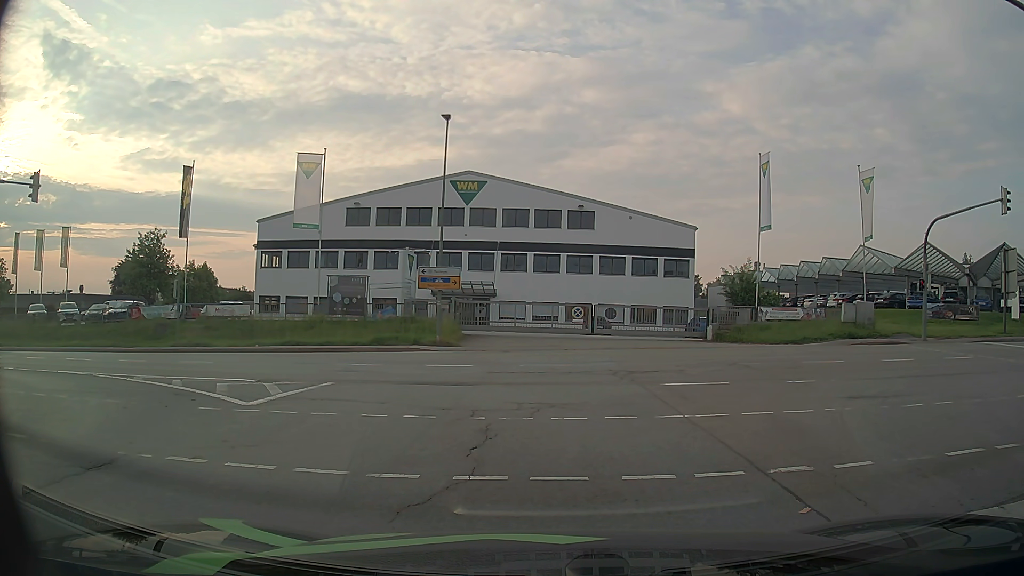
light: Day
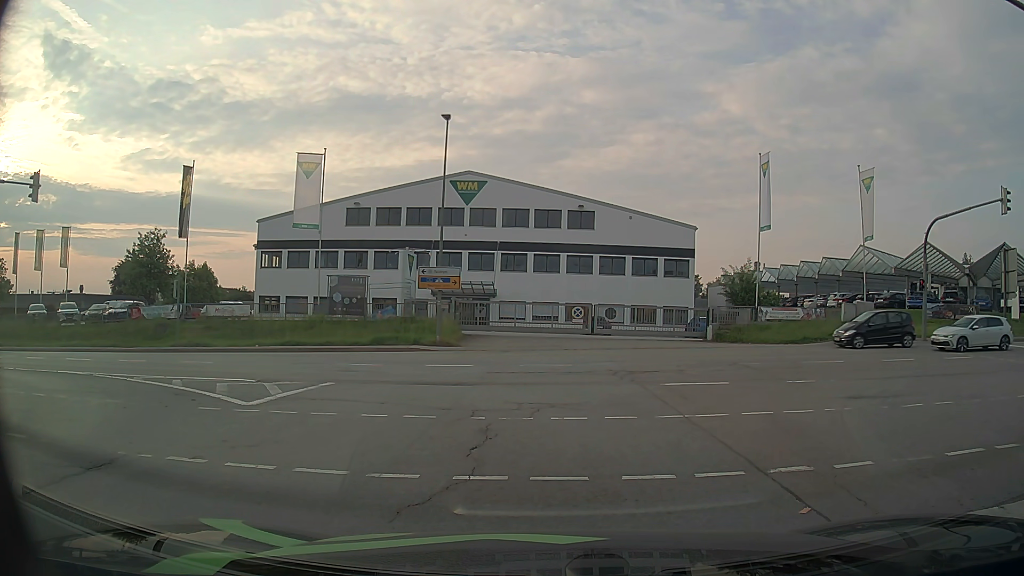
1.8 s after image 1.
(0.0, 0.0) m; 0°
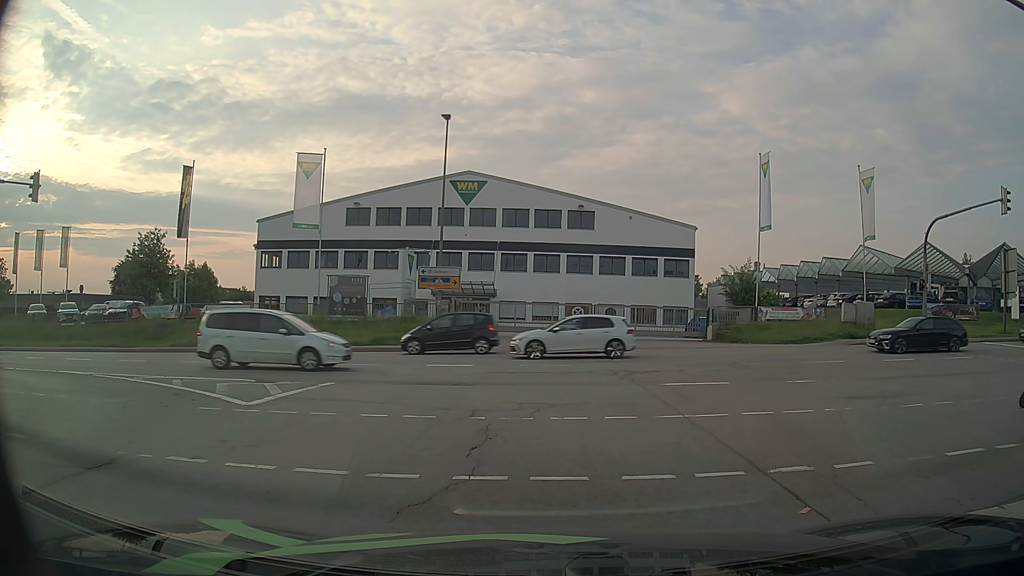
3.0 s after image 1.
(0.0, 0.0) m; 0°
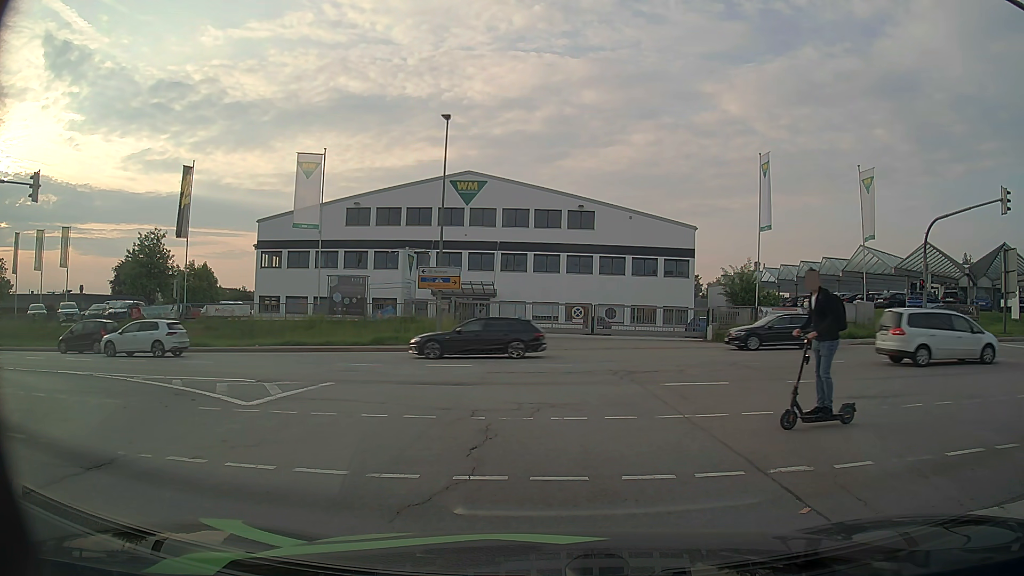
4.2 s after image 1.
(0.0, 0.0) m; 0°
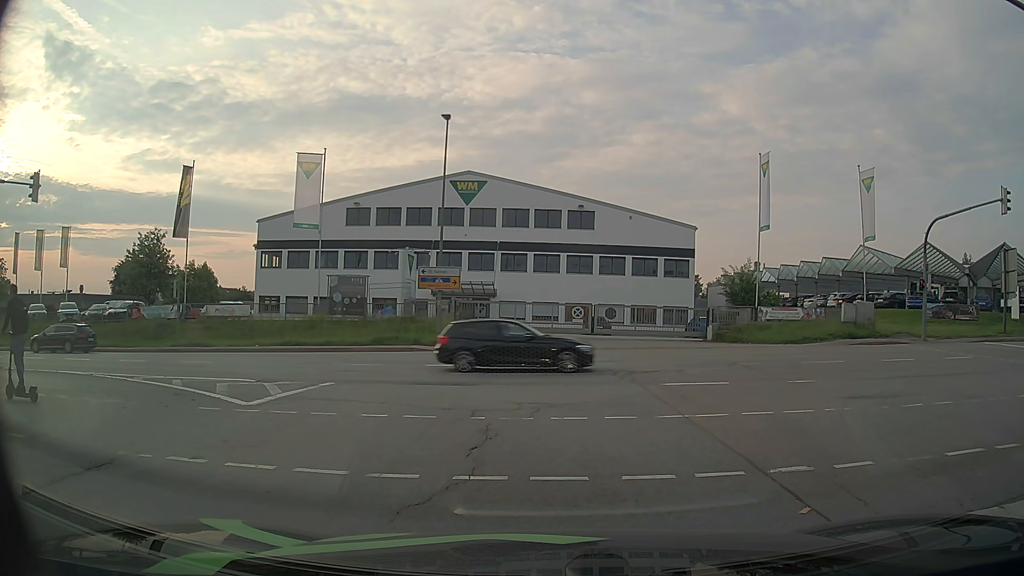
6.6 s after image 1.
(0.0, 0.0) m; 0°
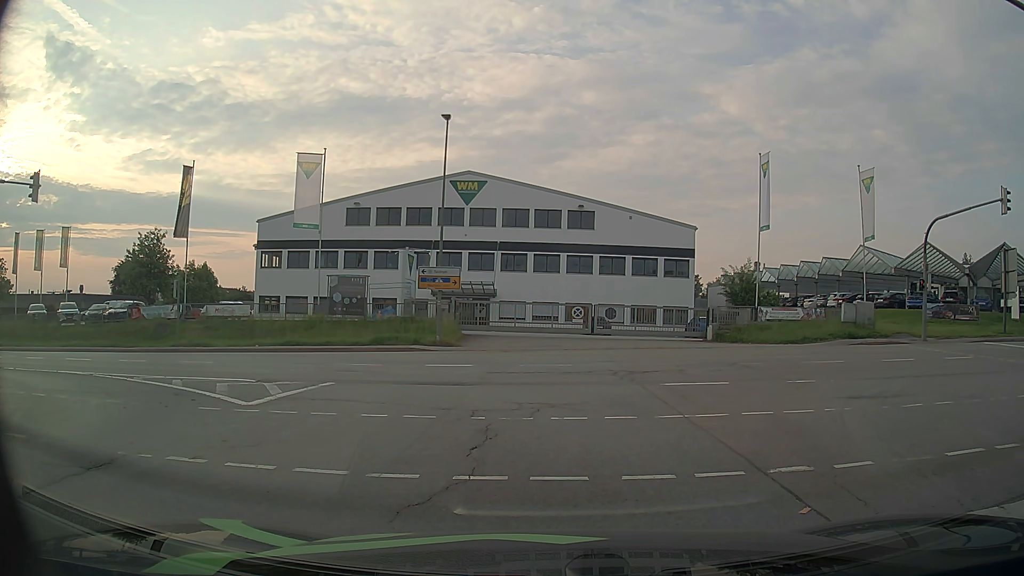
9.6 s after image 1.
(0.0, 0.0) m; 0°
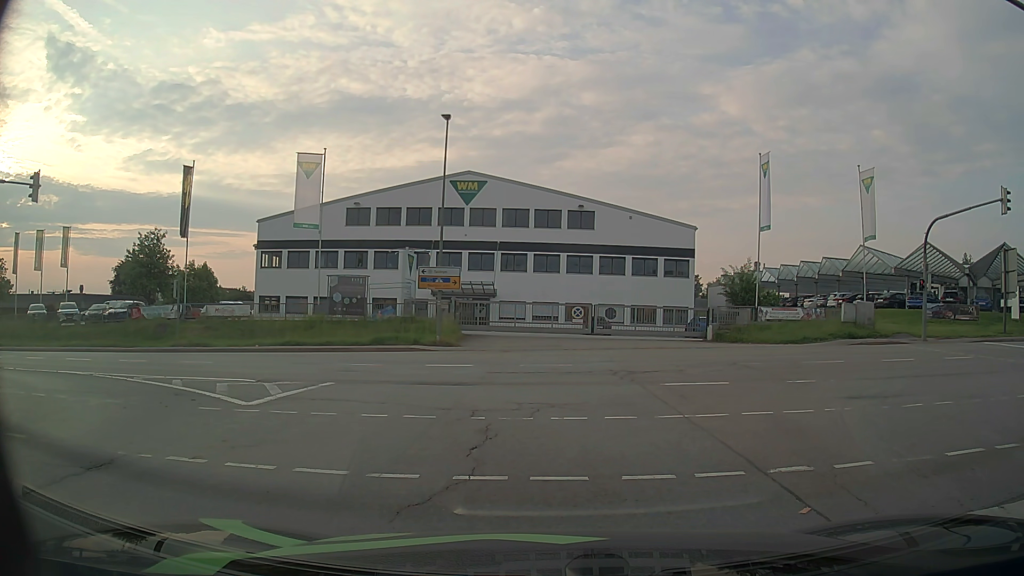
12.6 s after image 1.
(0.0, 0.0) m; 0°
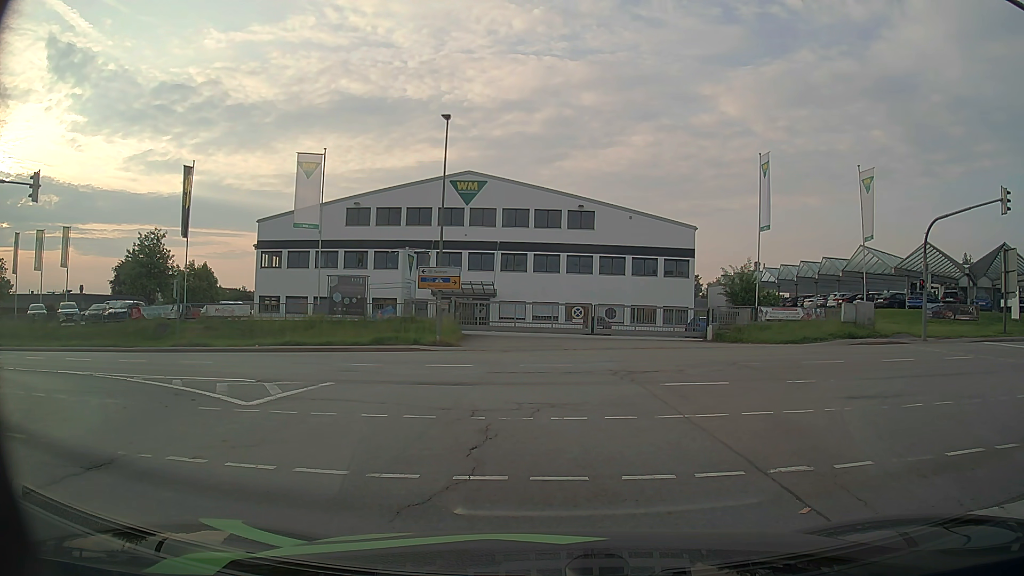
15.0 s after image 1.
(0.0, 0.0) m; 0°
(-1, +10) (-5, +19) (-14, +24) (-24, +25) (-34, +25) (-44, +24) (-54, +24) (-64, +24) (-74, +24) (-84, +25) m
